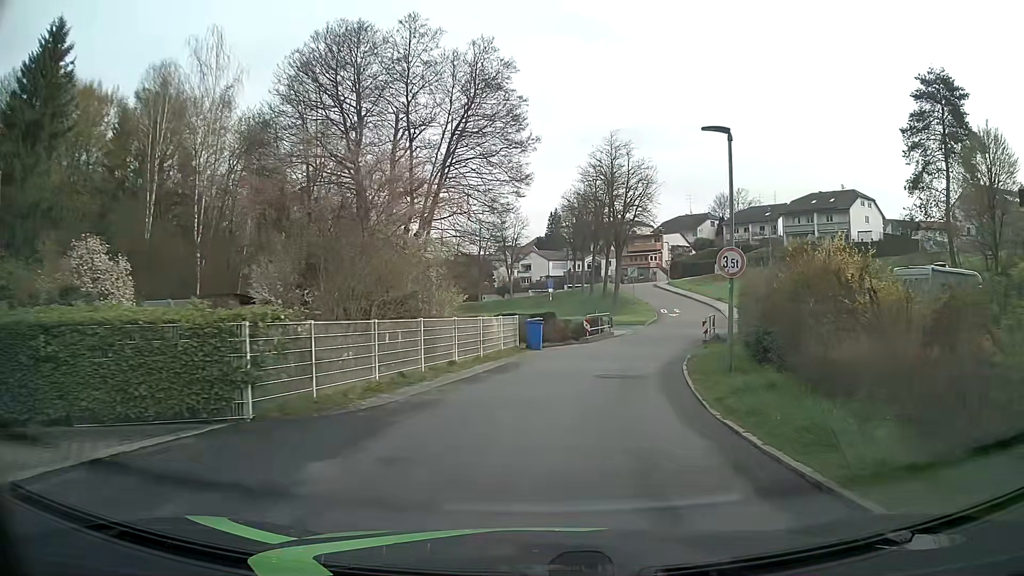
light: Day
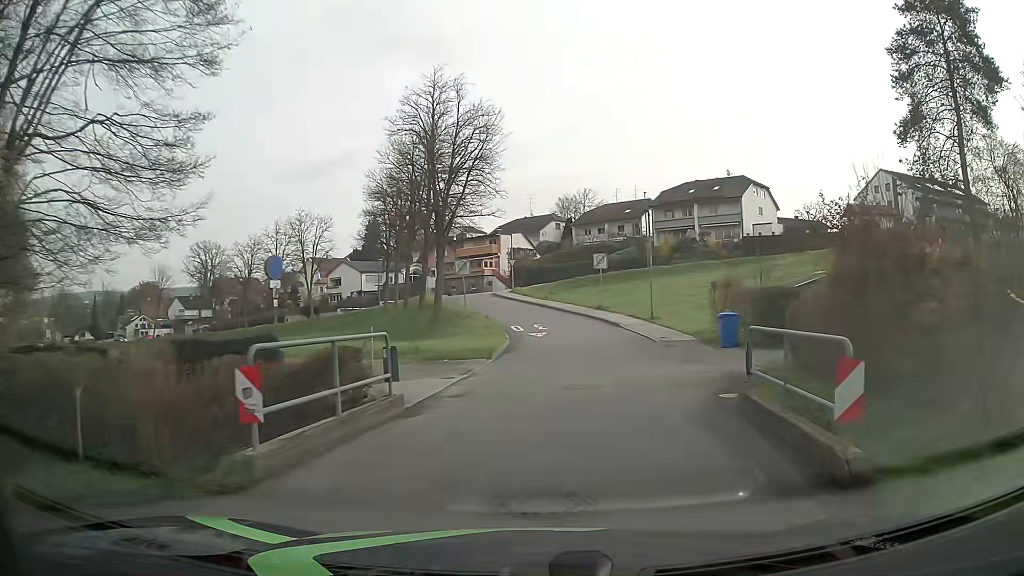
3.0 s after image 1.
(+2.8, +22.6) m; +14°
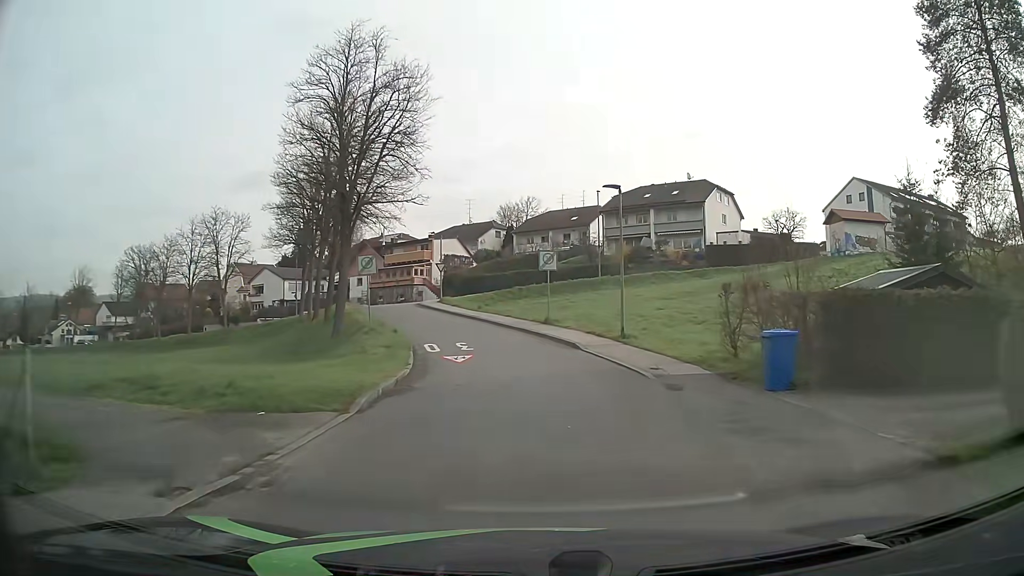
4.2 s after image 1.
(+0.4, +9.3) m; +5°
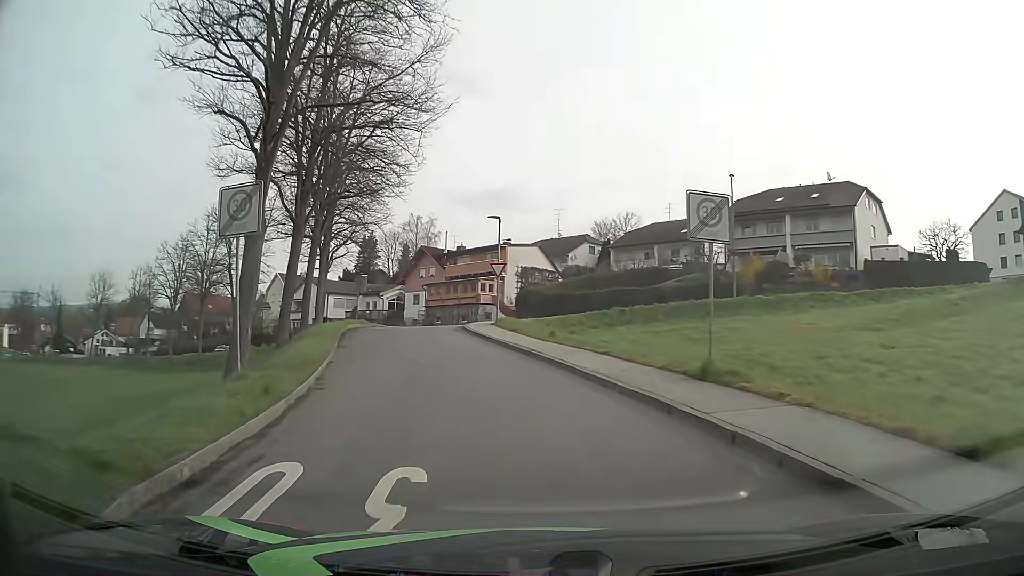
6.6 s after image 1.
(-0.3, +18.5) m; -8°
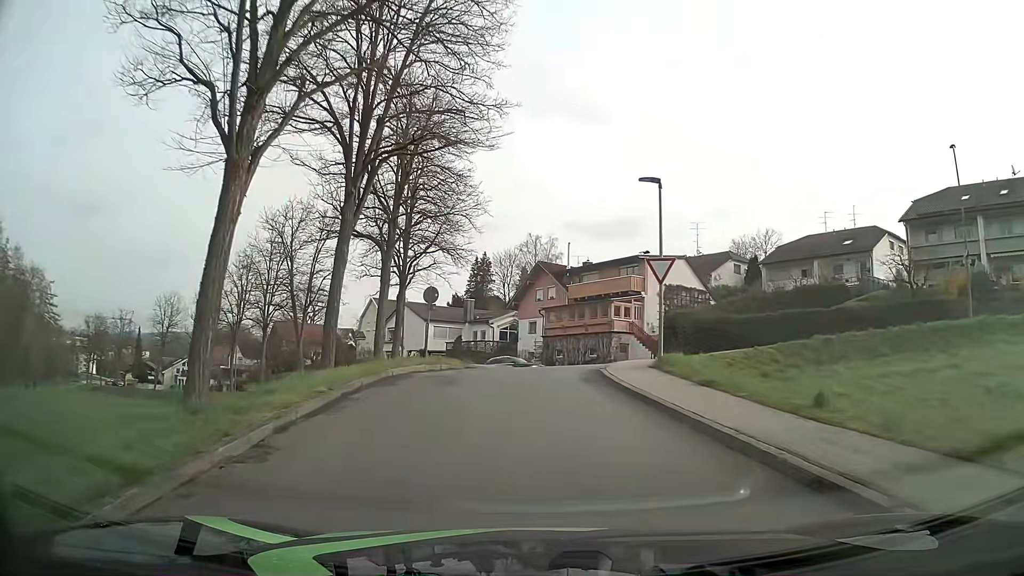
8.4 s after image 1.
(-1.4, +13.6) m; -10°
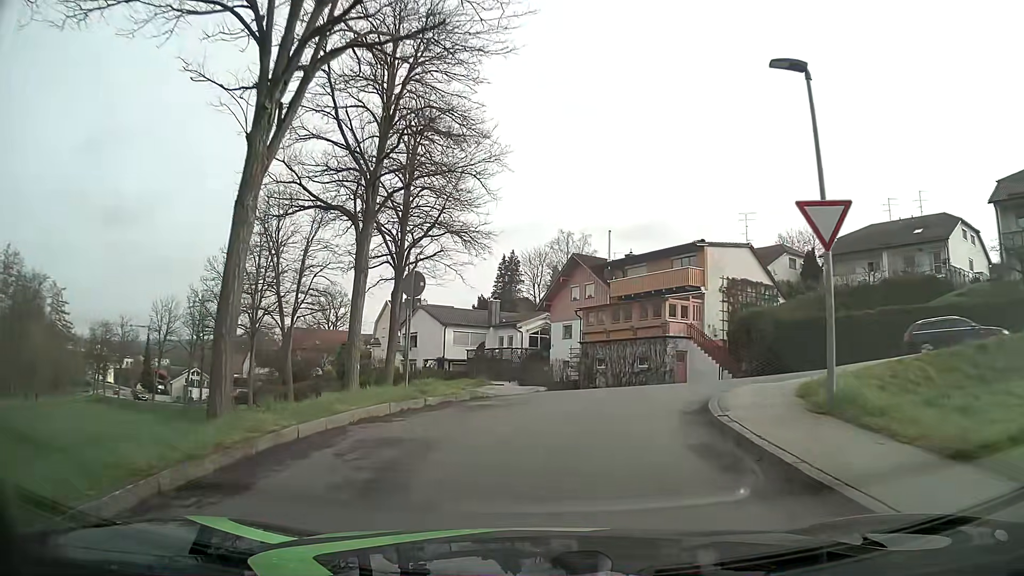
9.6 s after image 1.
(-0.2, +8.7) m; -3°
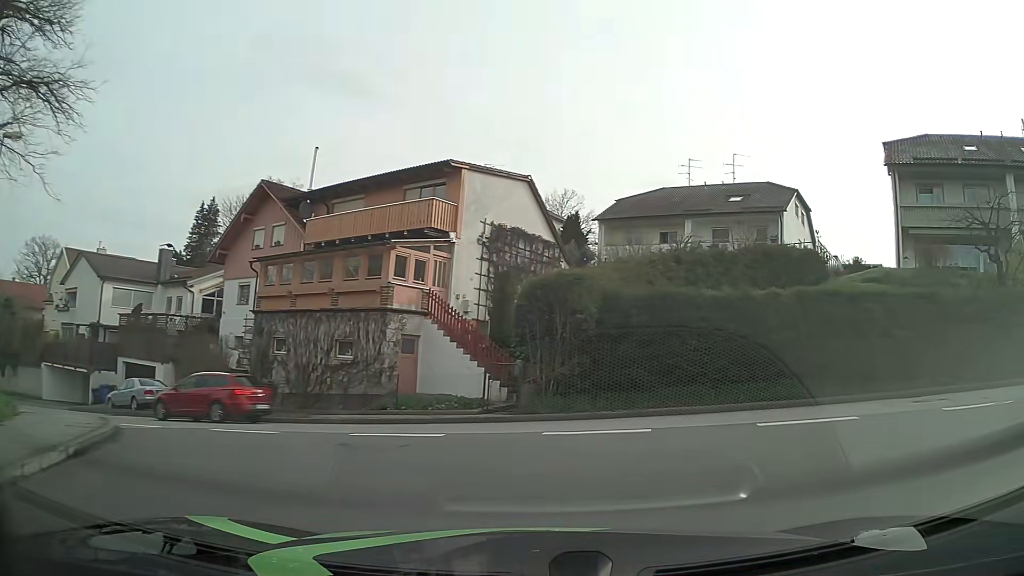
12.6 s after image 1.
(+1.7, +14.7) m; +24°
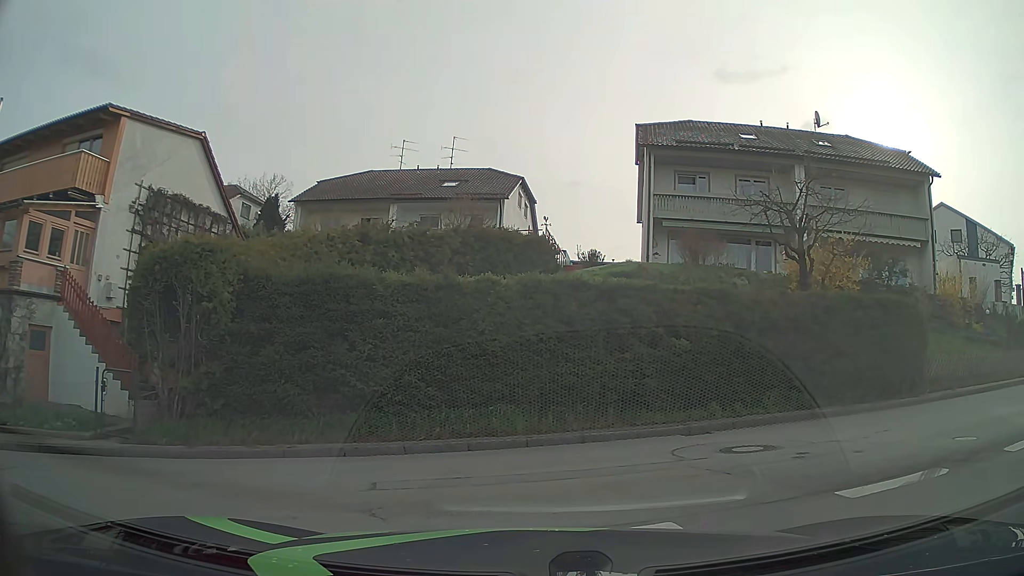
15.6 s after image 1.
(+1.0, +5.0) m; +22°
